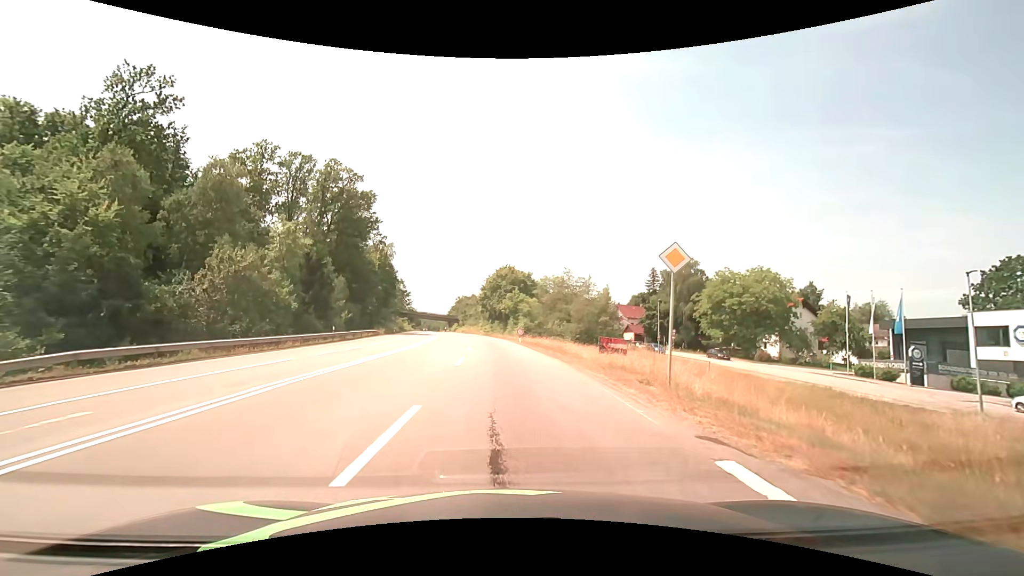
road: secondary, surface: asphalt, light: Day
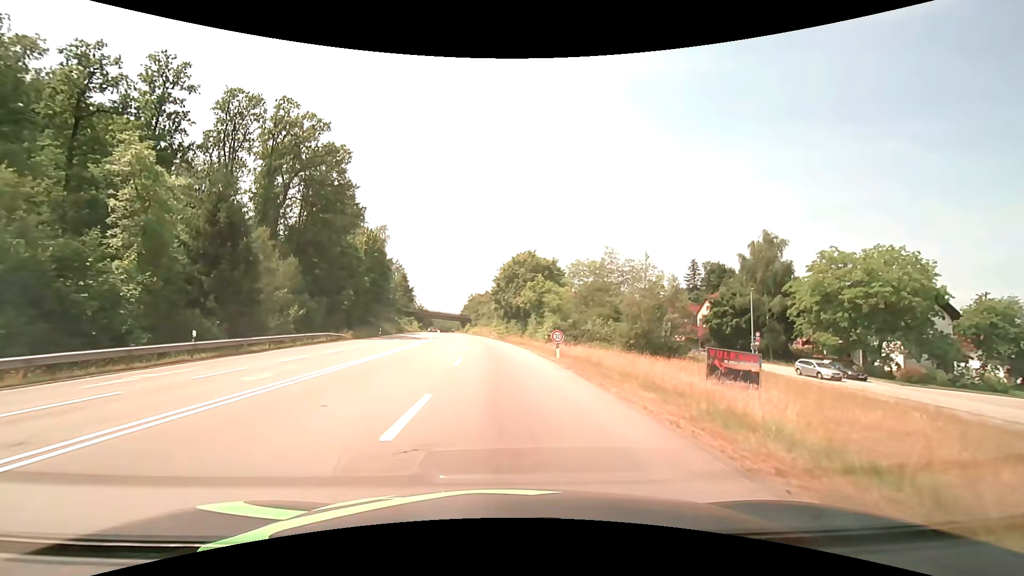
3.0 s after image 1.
(-0.2, +22.4) m; -2°
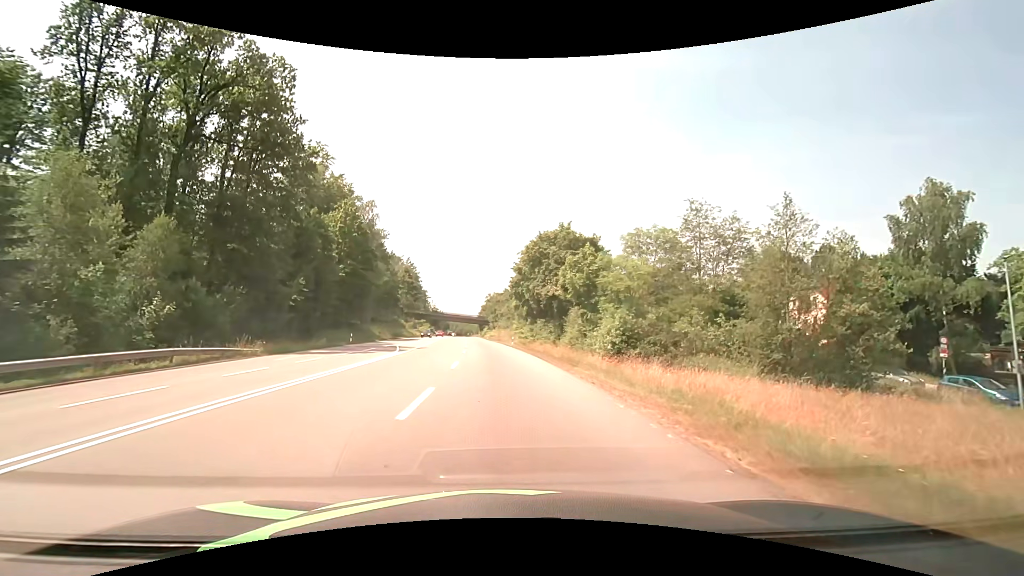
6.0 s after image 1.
(-0.3, +22.6) m; -2°
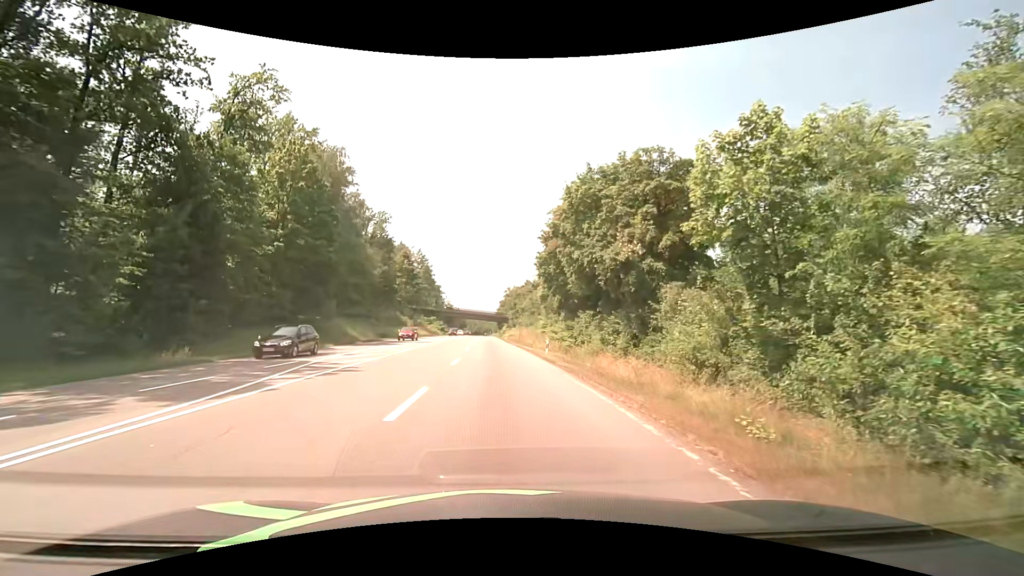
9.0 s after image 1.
(-0.6, +22.6) m; -2°
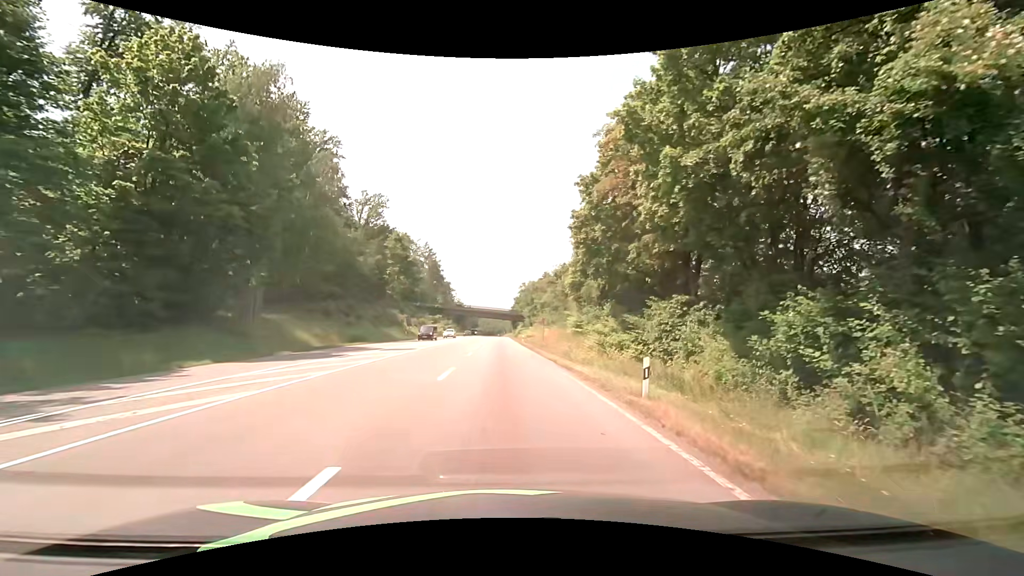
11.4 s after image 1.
(-0.3, +18.1) m; -1°
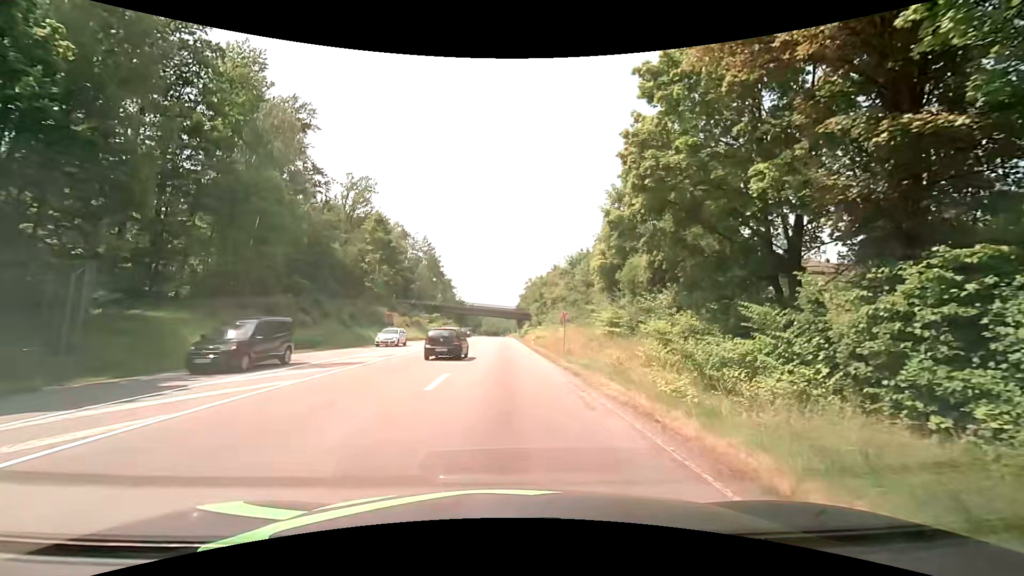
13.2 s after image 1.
(-0.2, +13.6) m; -1°
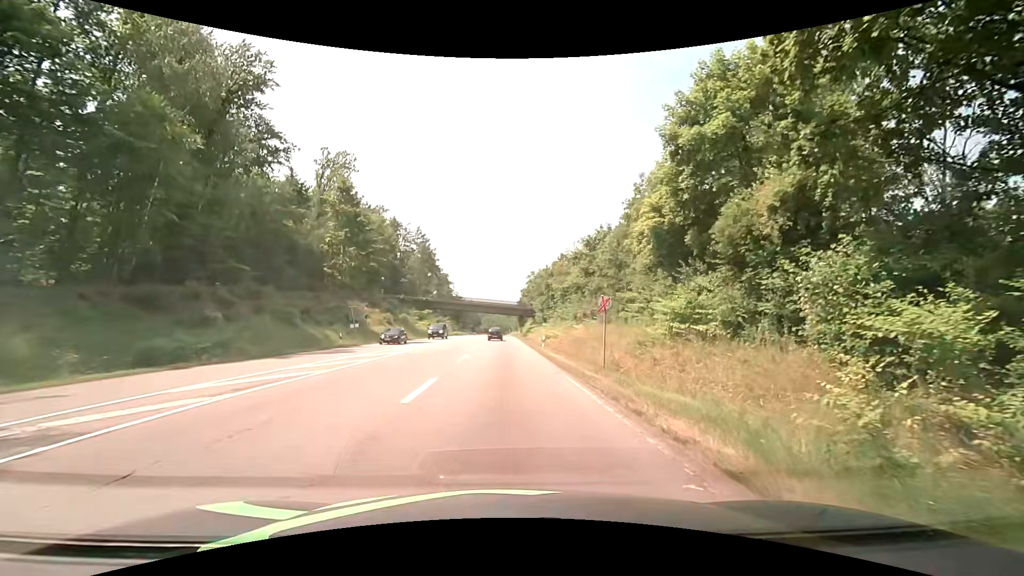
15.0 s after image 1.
(0.0, +13.6) m; +1°
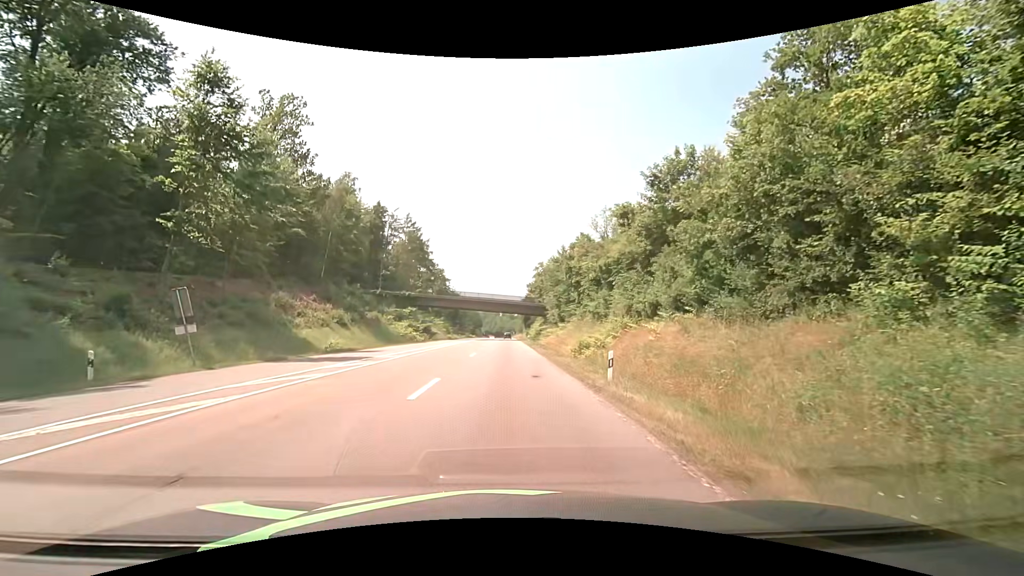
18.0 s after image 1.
(-0.6, +22.6) m; -2°
(0, +10) (0, +20) (0, +30) (0, +40) (0, +50) (0, +60) (0, +70) (0, +80) (+1, +90) (0, +100) m
